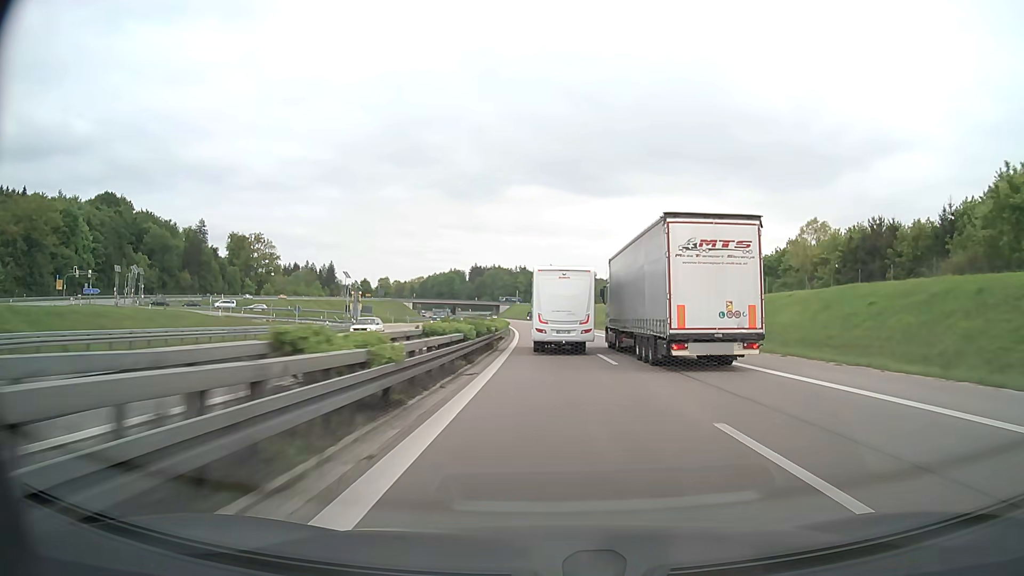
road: motorway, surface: asphalt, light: Day
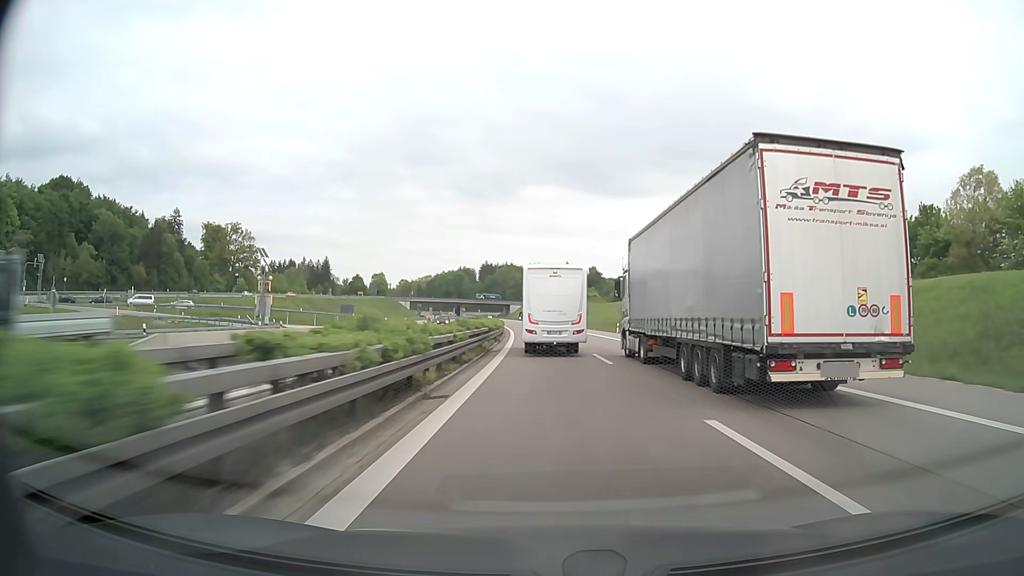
(-0.3, +35.7) m; -1°
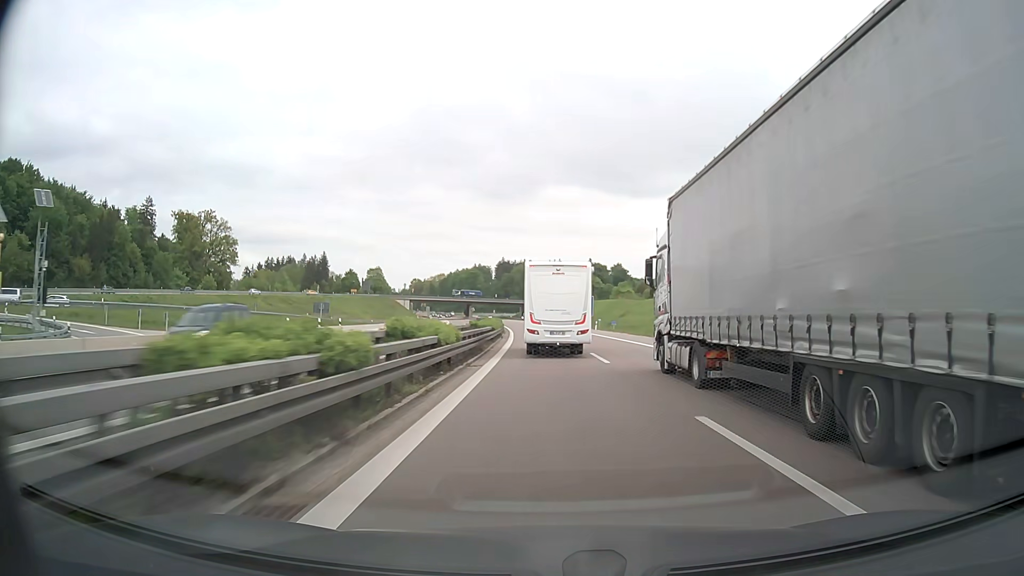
(-0.6, +35.7) m; -2°
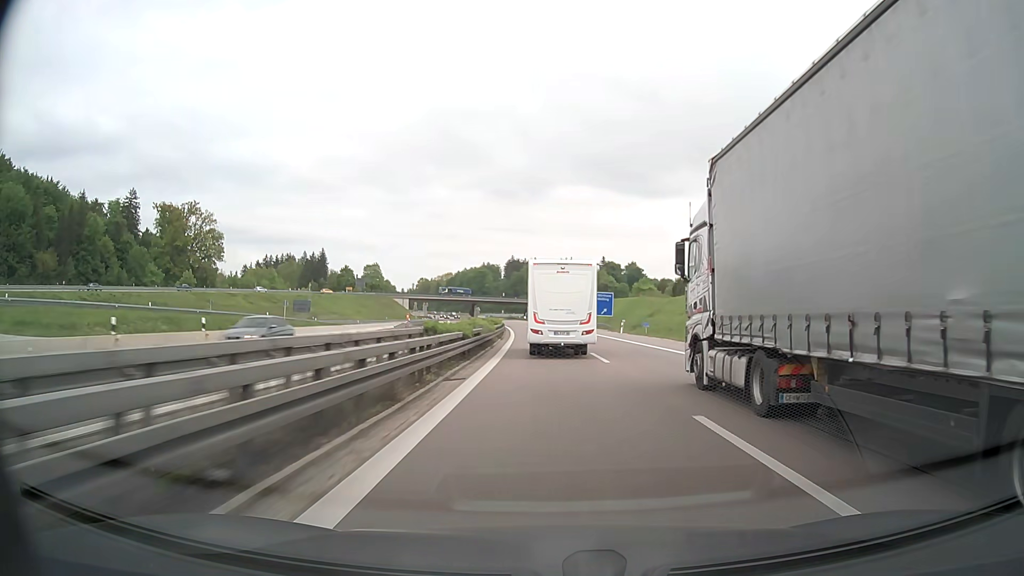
(-0.2, +17.9) m; -1°
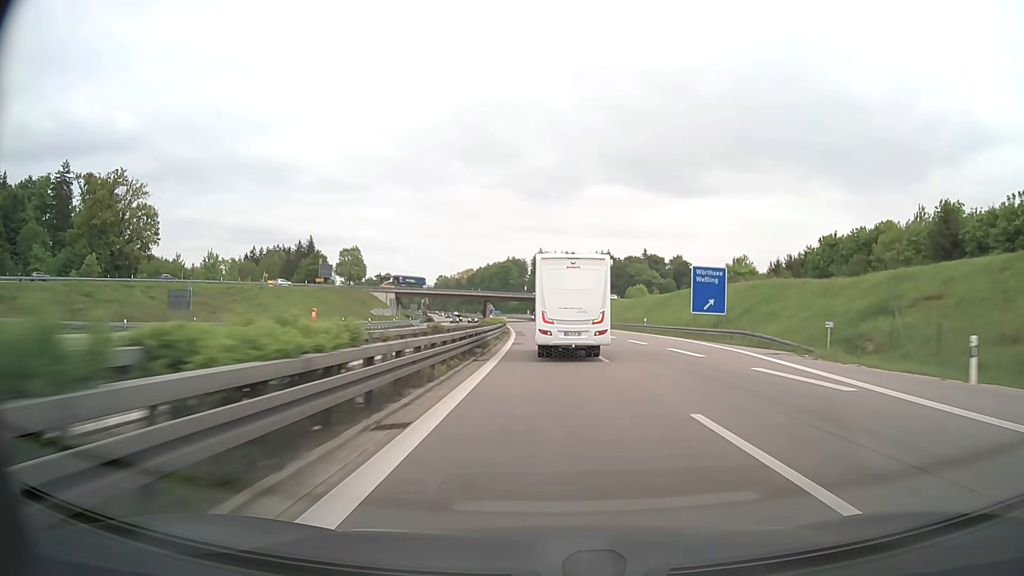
(-1.2, +53.8) m; -3°
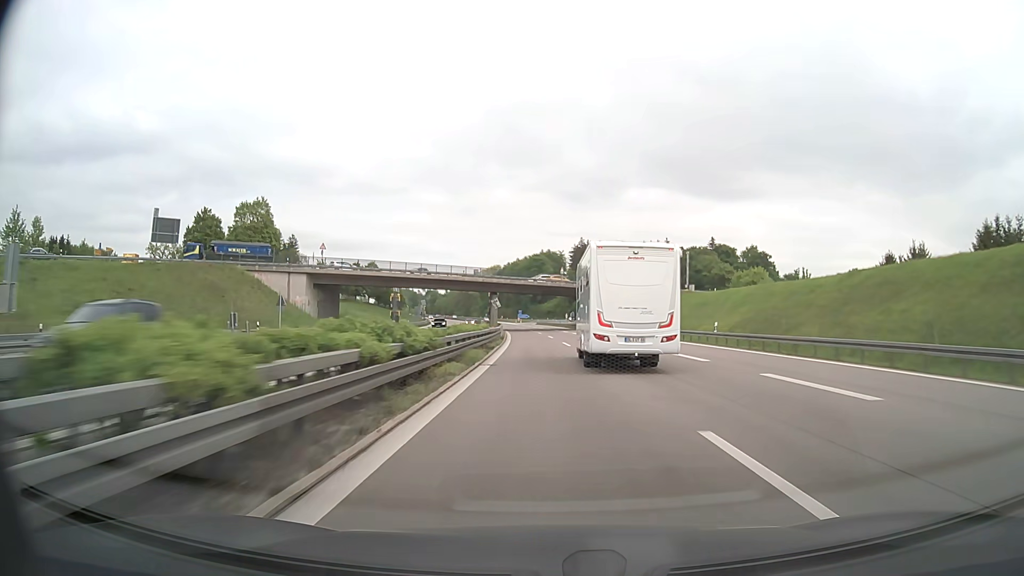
(-2.1, +73.4) m; -3°
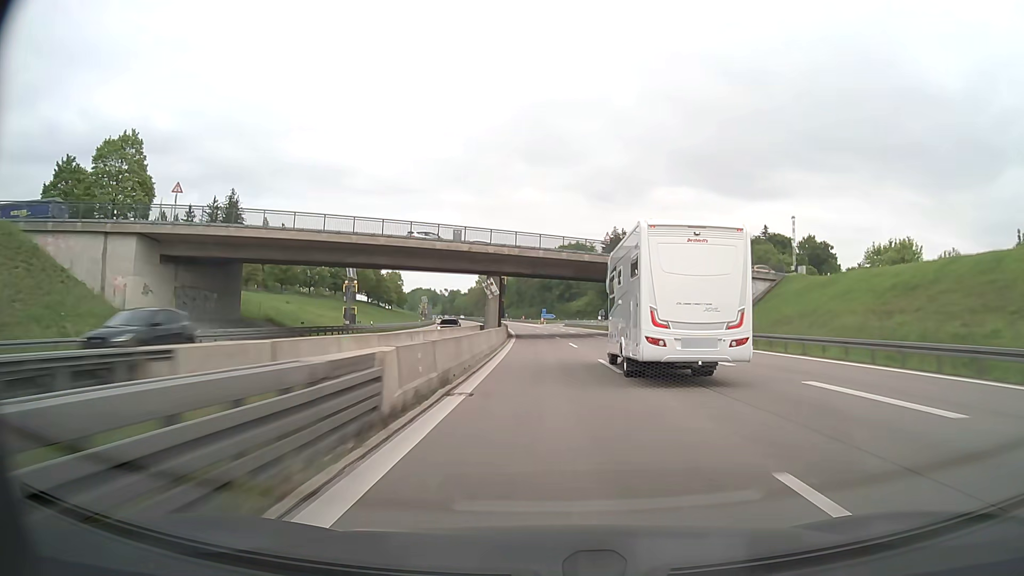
(-0.7, +38.4) m; -2°
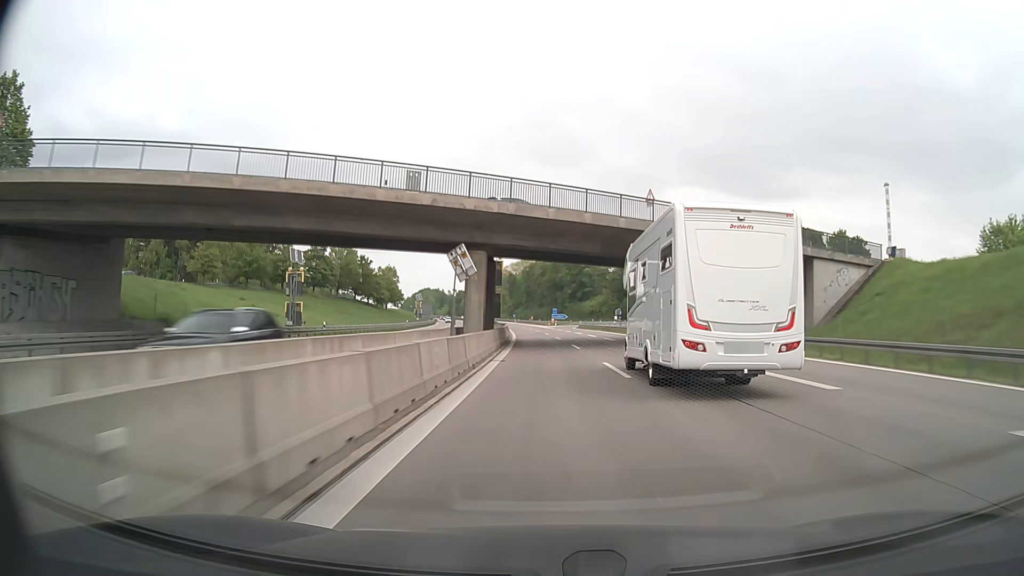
(-0.2, +19.5) m; -1°
(0, +10) (0, +20) (0, +30) (-1, +40) (-1, +50) (-1, +60) (-2, +70) (-2, +80) (-3, +90) (-4, +100) m
